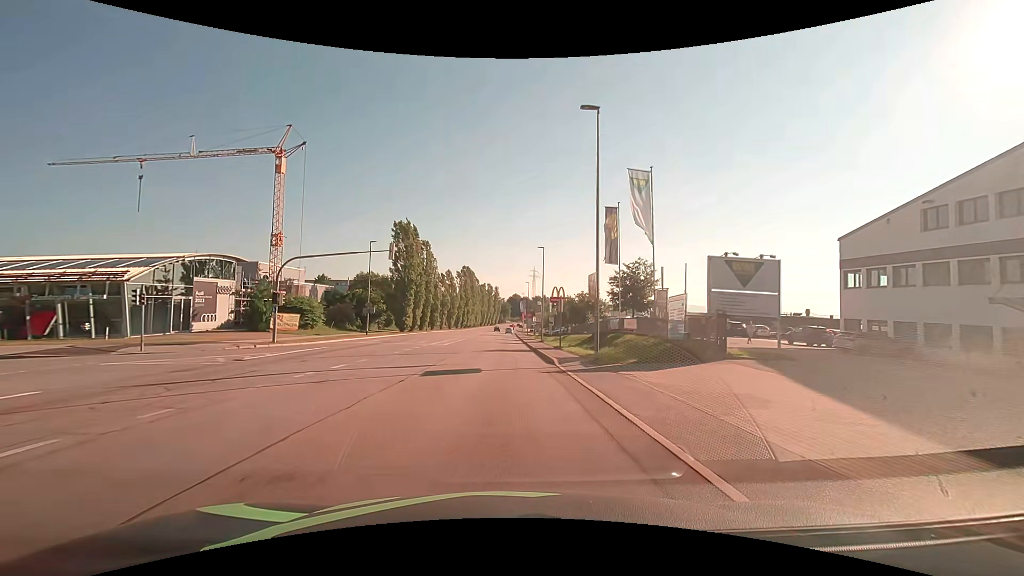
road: secondary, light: Day
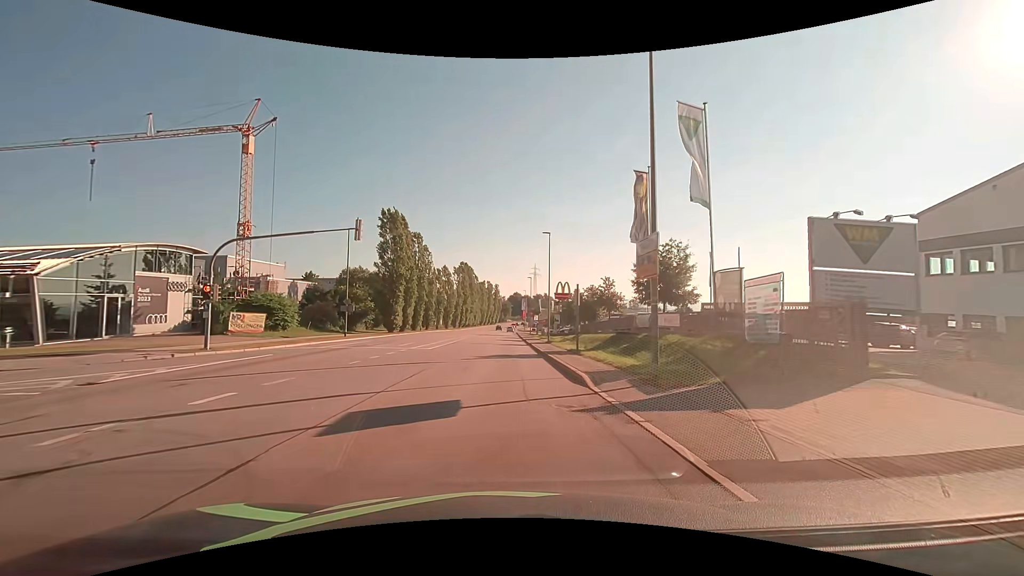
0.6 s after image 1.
(0.0, +7.6) m; 0°
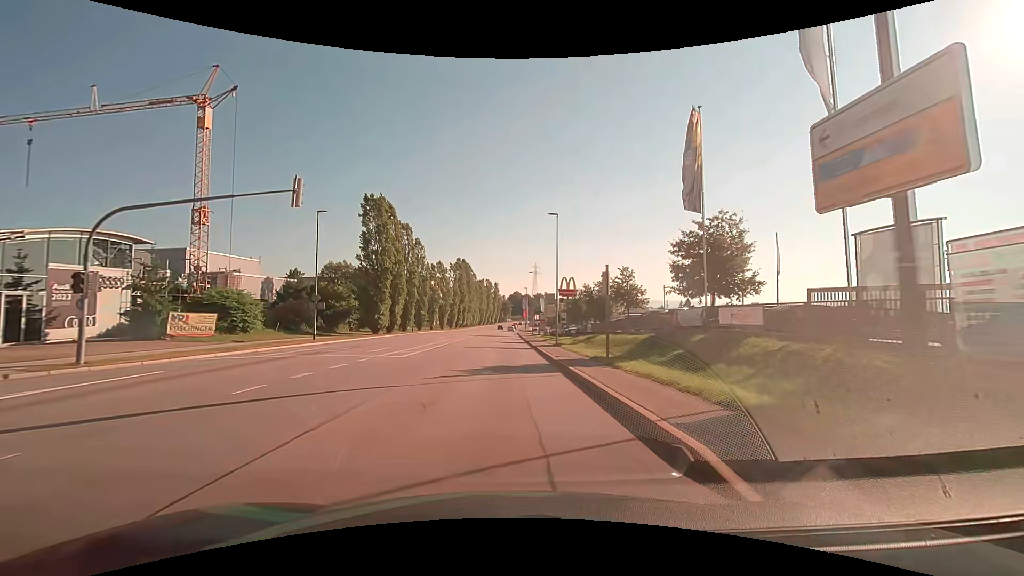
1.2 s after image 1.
(0.0, +7.7) m; 0°
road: tertiary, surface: asphalt
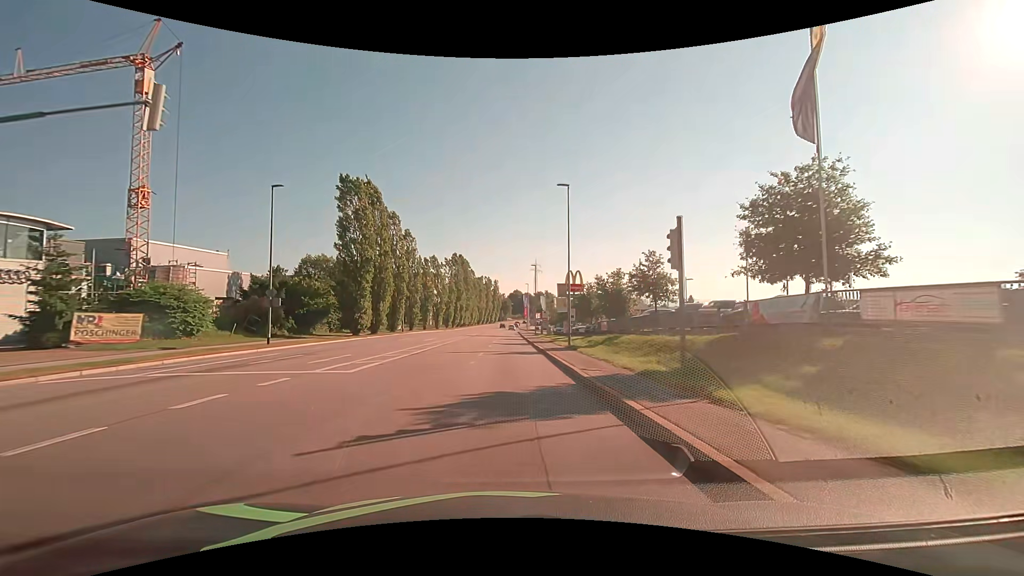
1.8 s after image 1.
(0.0, +7.7) m; 0°
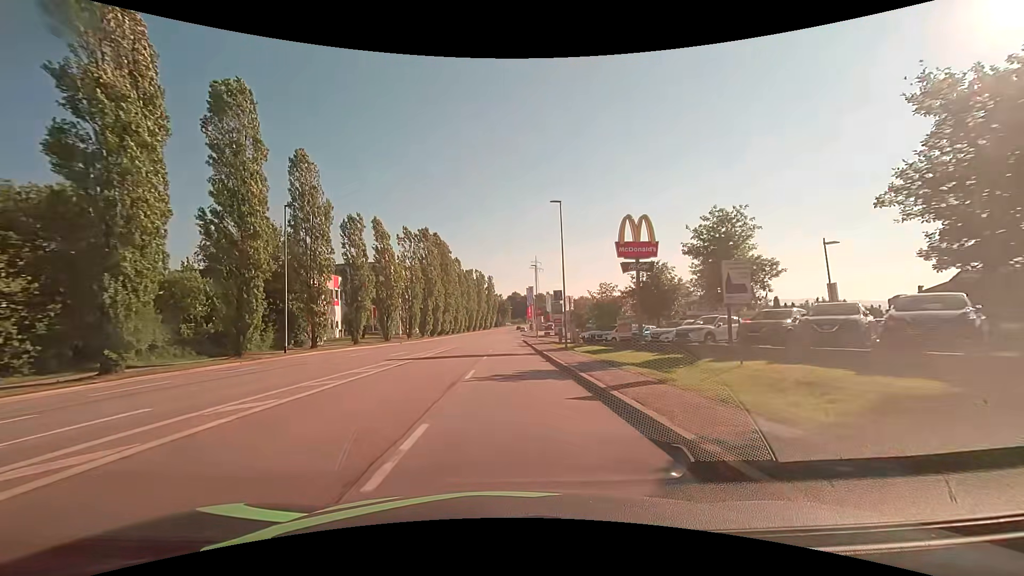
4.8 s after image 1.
(0.0, +38.3) m; 0°
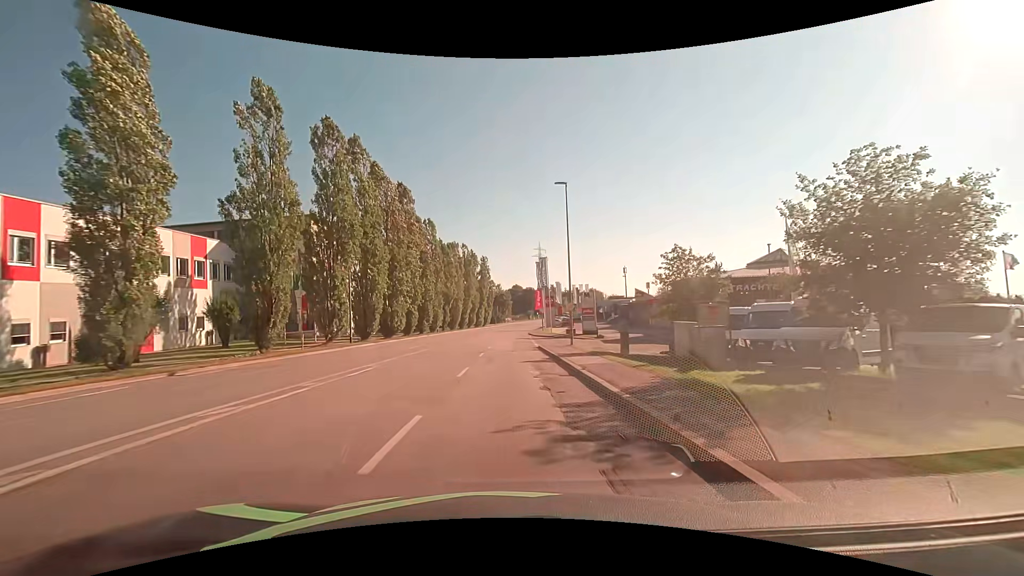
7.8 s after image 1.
(+0.1, +38.1) m; 0°
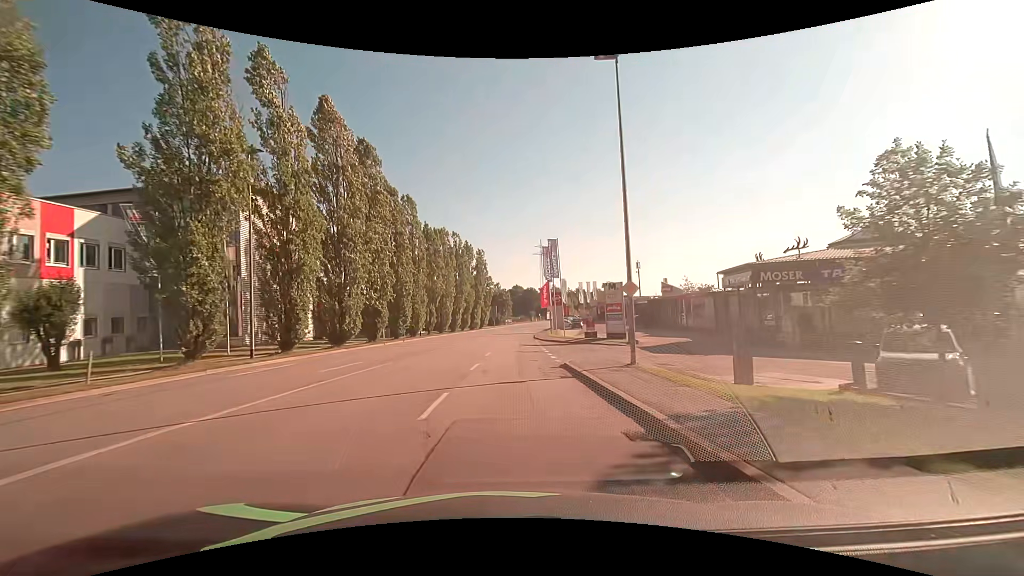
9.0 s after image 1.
(+0.1, +15.2) m; 0°
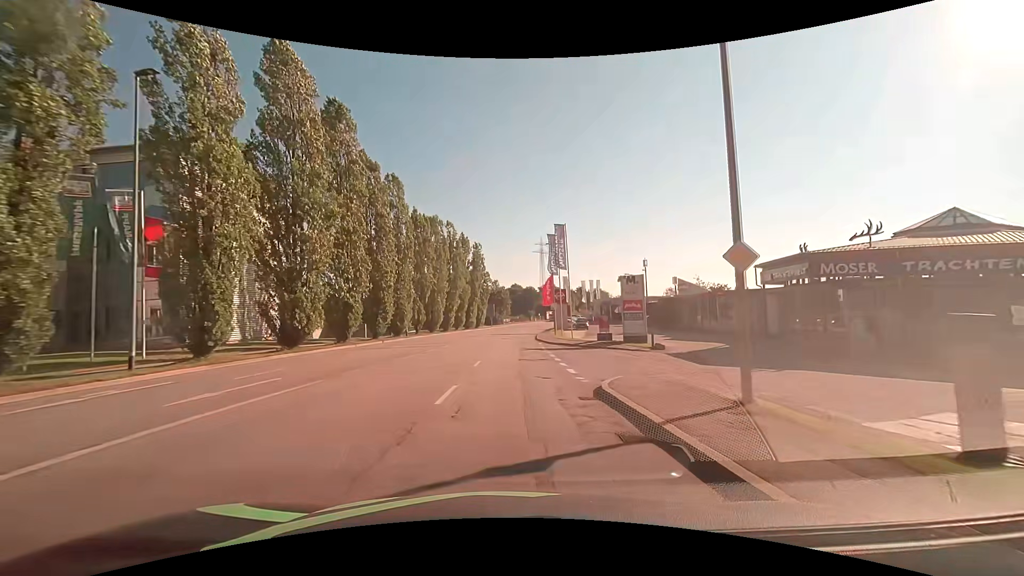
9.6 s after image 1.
(0.0, +7.6) m; 0°
(0, +10) (0, +20) (0, +30) (+1, +40) (+1, +50) (+2, +60) (+3, +70) (+3, +80) (+5, +90) (+6, +100) m
